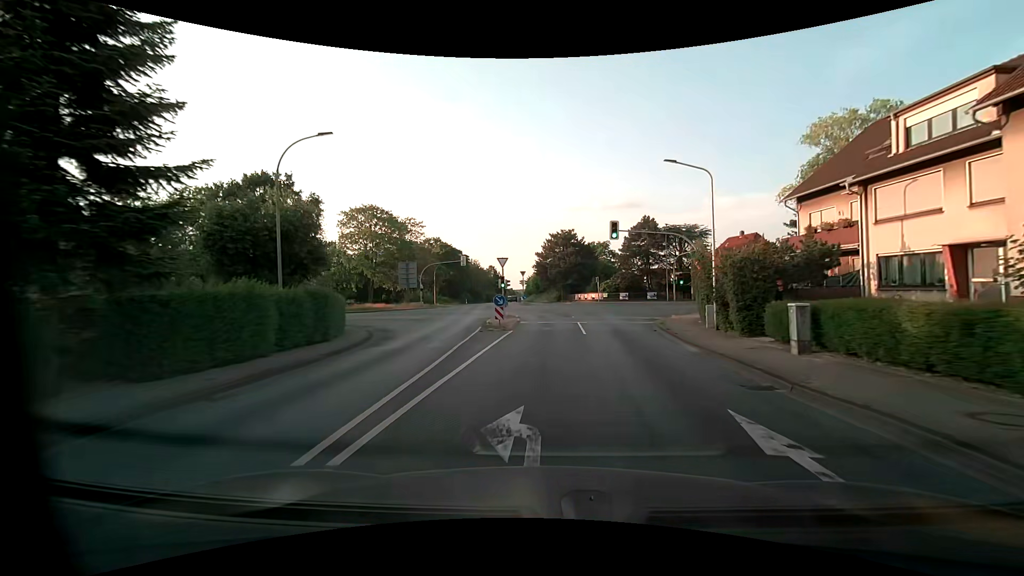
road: primary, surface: asphalt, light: Day
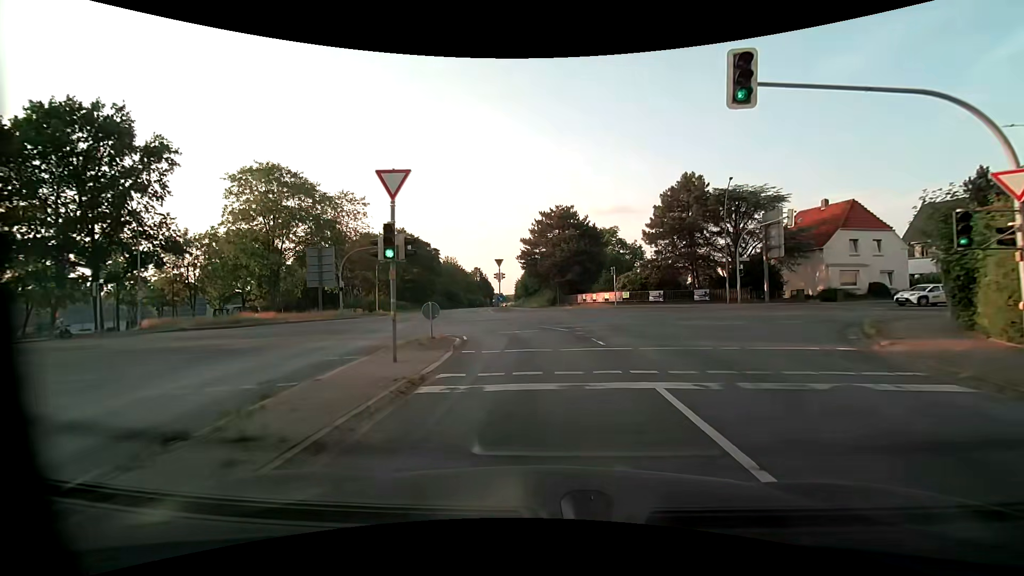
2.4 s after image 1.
(+0.3, +24.2) m; +1°
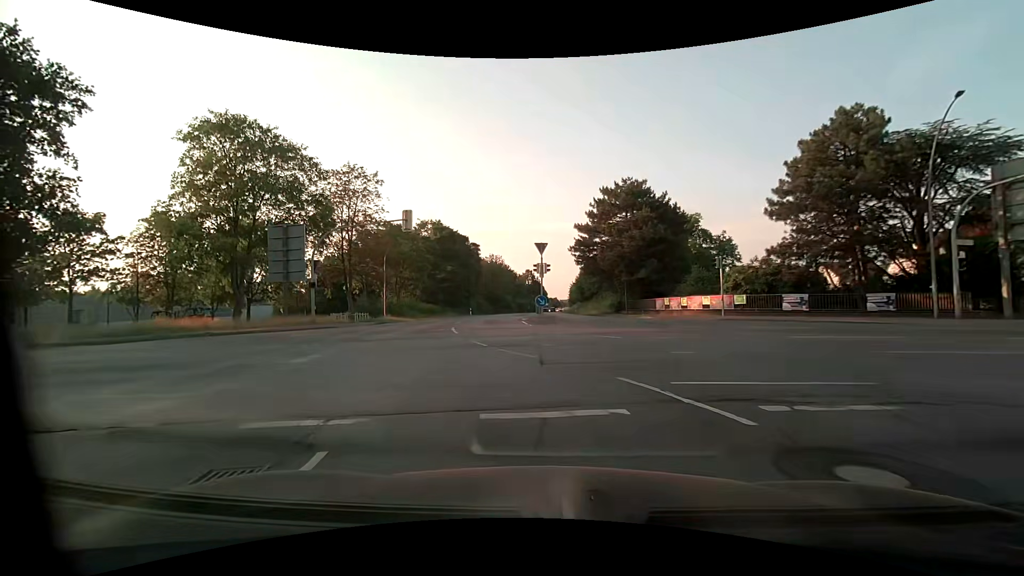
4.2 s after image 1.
(-0.5, +14.8) m; -6°
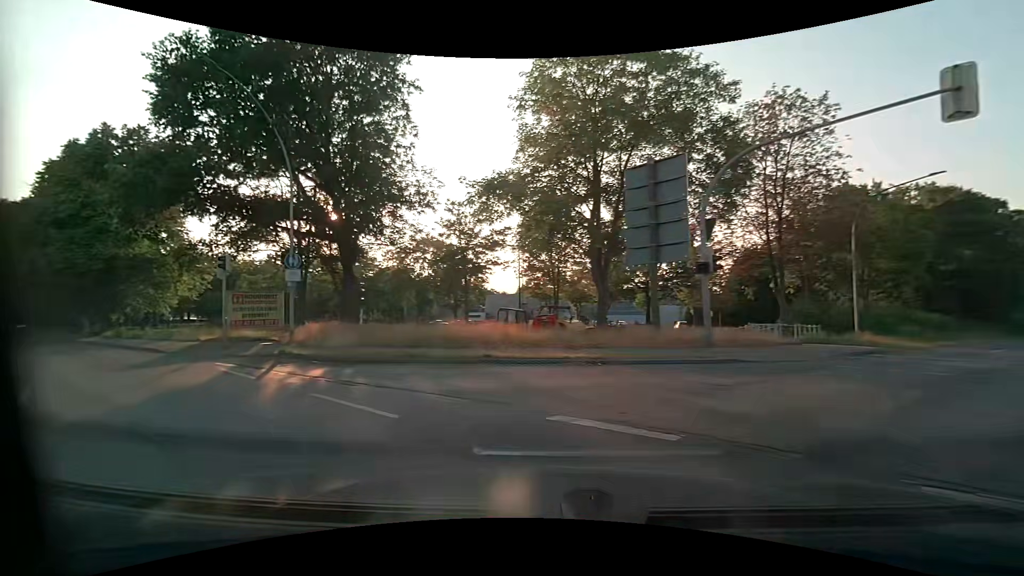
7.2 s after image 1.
(-5.0, +15.7) m; -46°
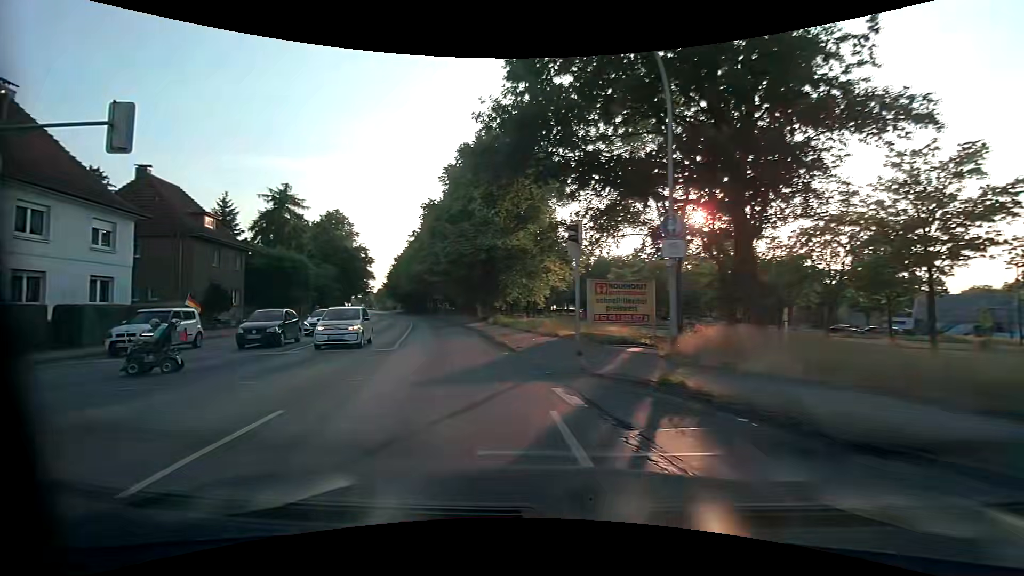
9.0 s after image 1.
(-2.9, +7.7) m; -40°
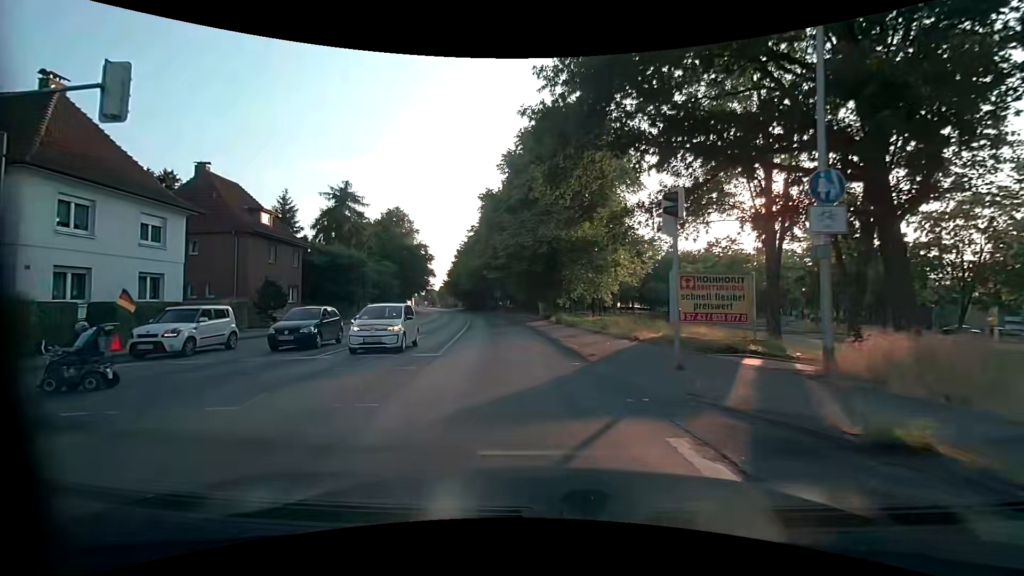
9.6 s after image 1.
(-0.2, +3.1) m; -6°
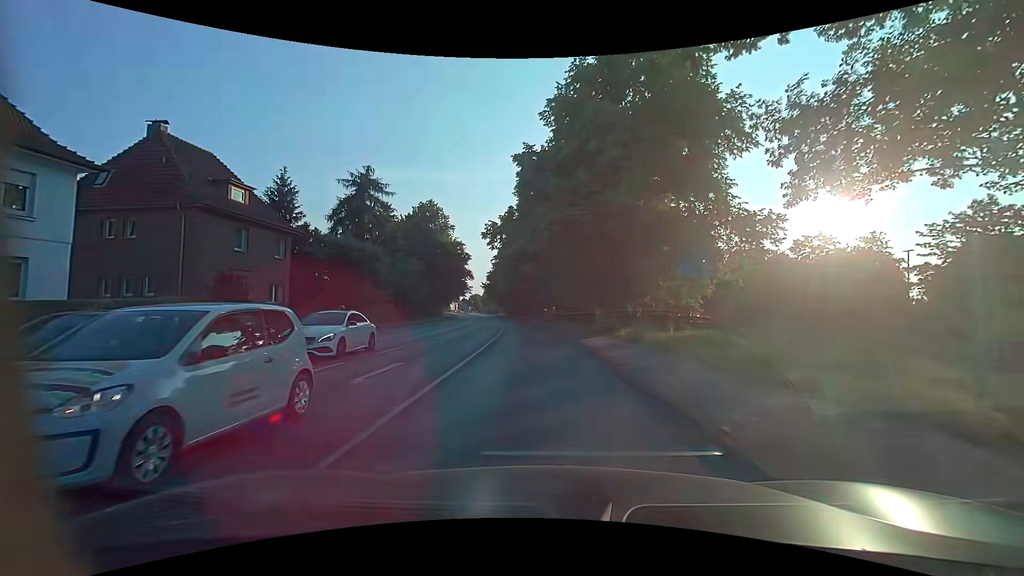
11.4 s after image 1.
(-0.7, +11.5) m; -6°
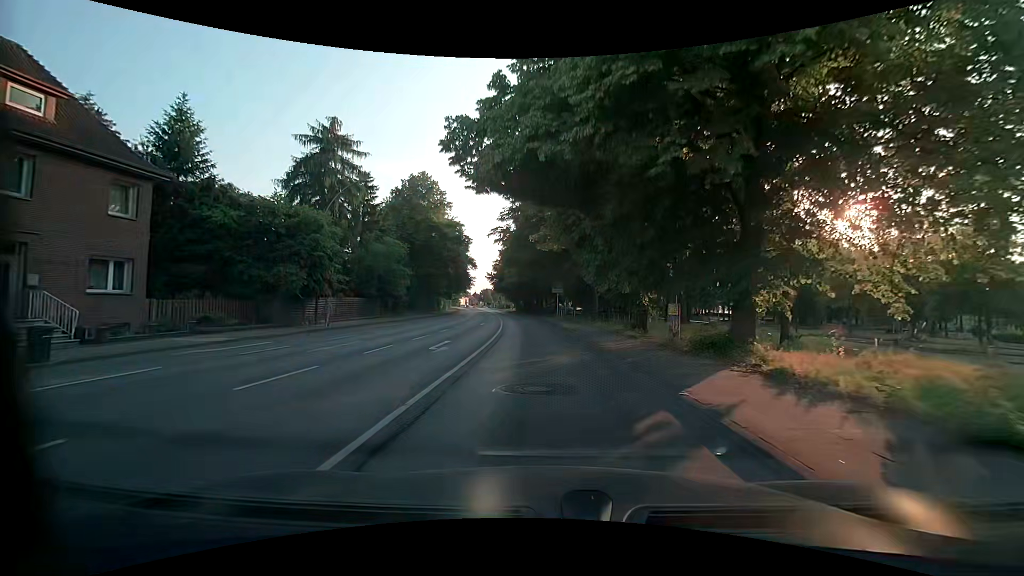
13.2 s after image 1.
(-0.3, +14.6) m; -2°
(0, +10) (0, +20) (-1, +30) (-1, +40) (-2, +50) (-3, +60) (-4, +70) (-6, +80) (-7, +90) (-9, +100) m
